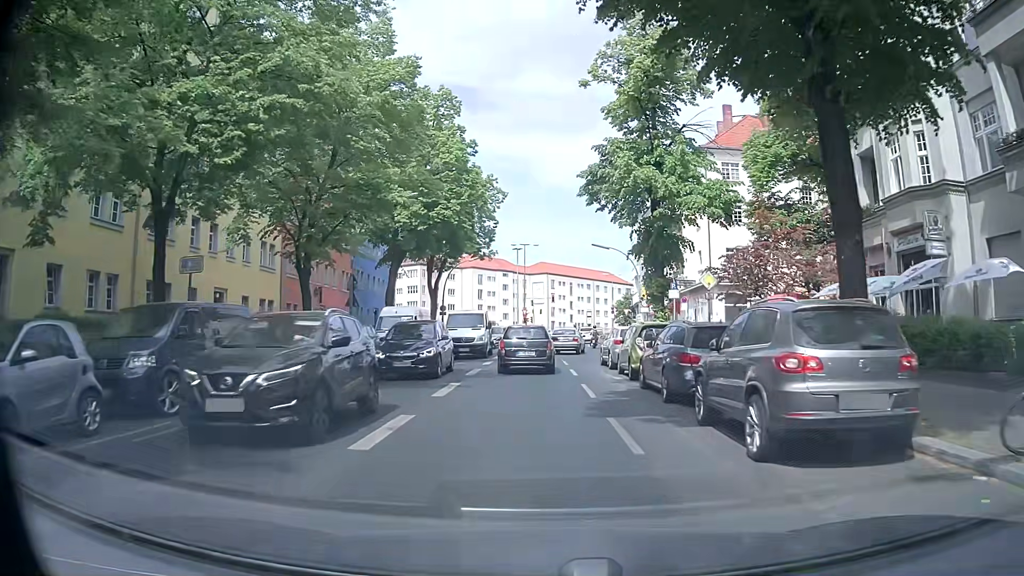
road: secondary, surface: asphalt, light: Day
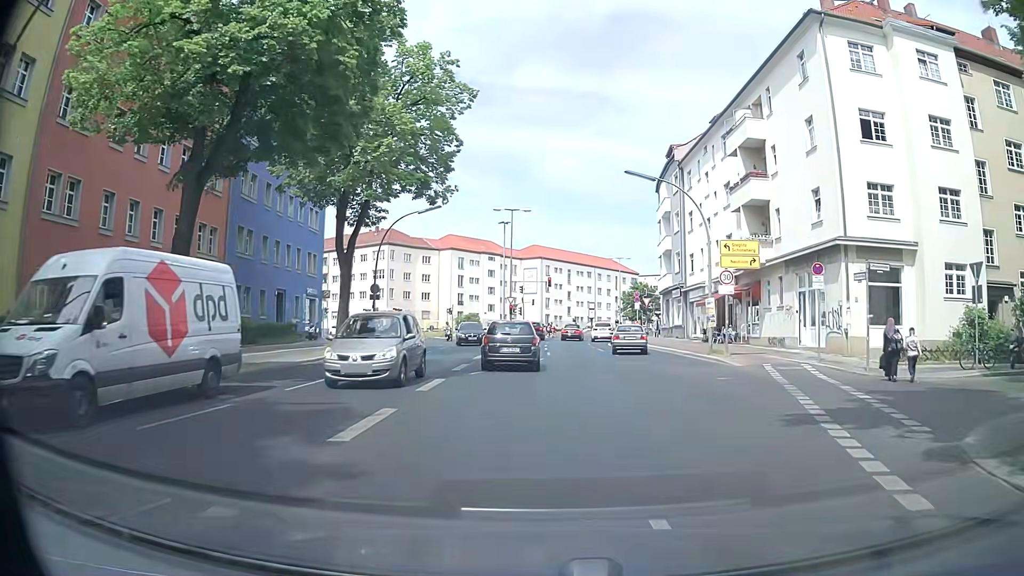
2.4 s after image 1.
(0.0, +23.9) m; +1°
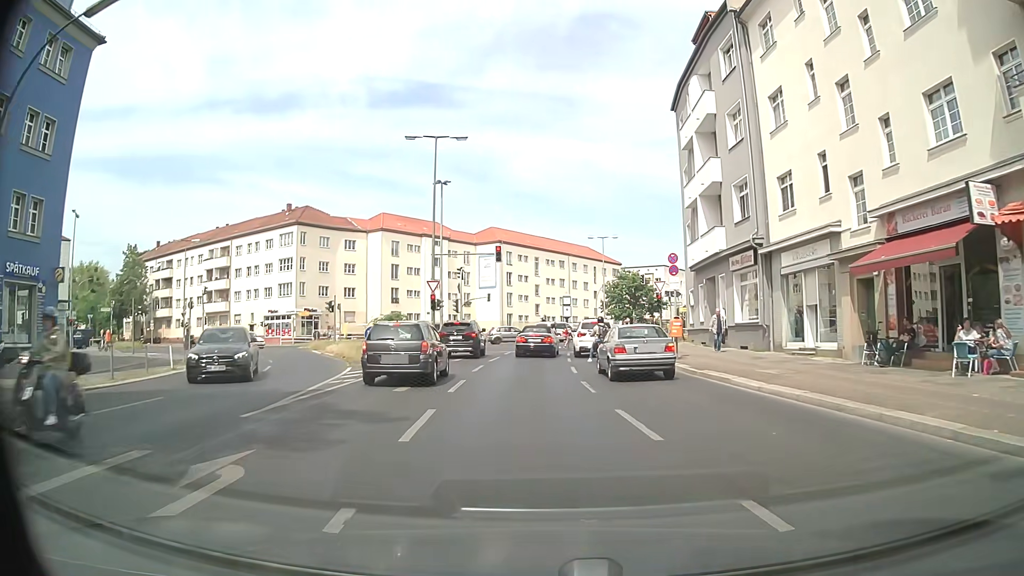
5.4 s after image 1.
(+1.3, +27.9) m; +2°
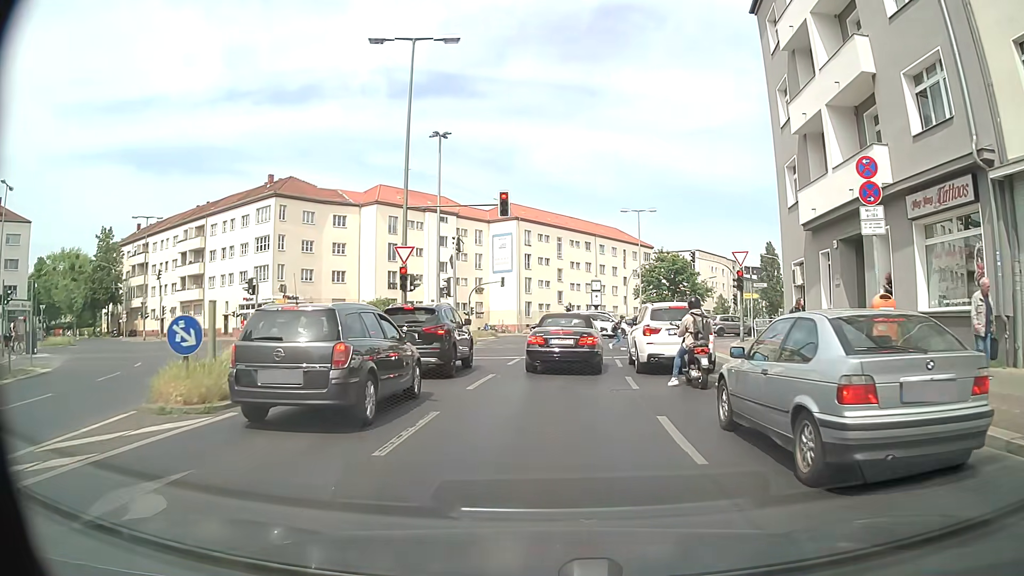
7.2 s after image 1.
(-0.2, +13.5) m; -2°
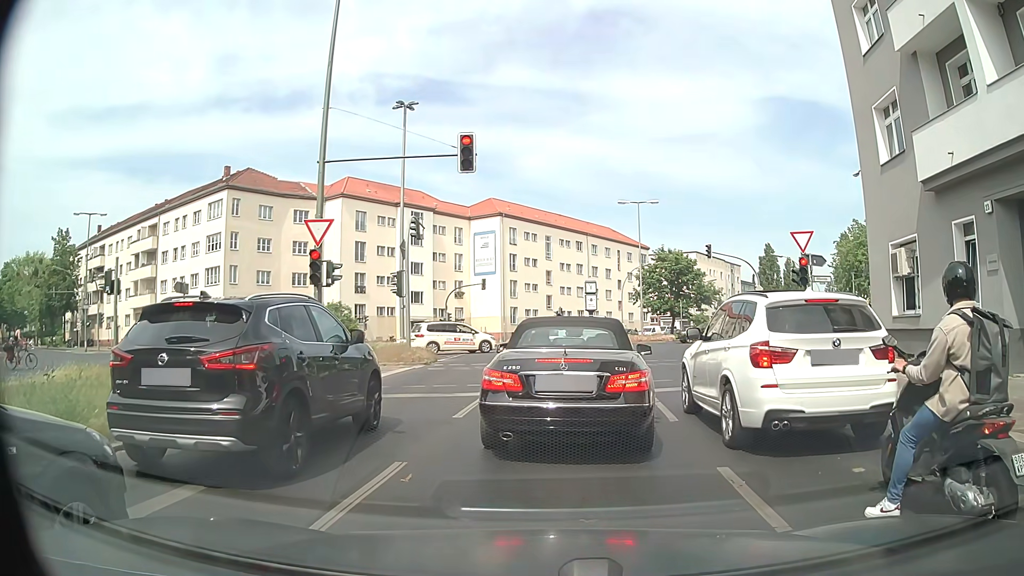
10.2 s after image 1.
(+0.1, +8.3) m; +2°
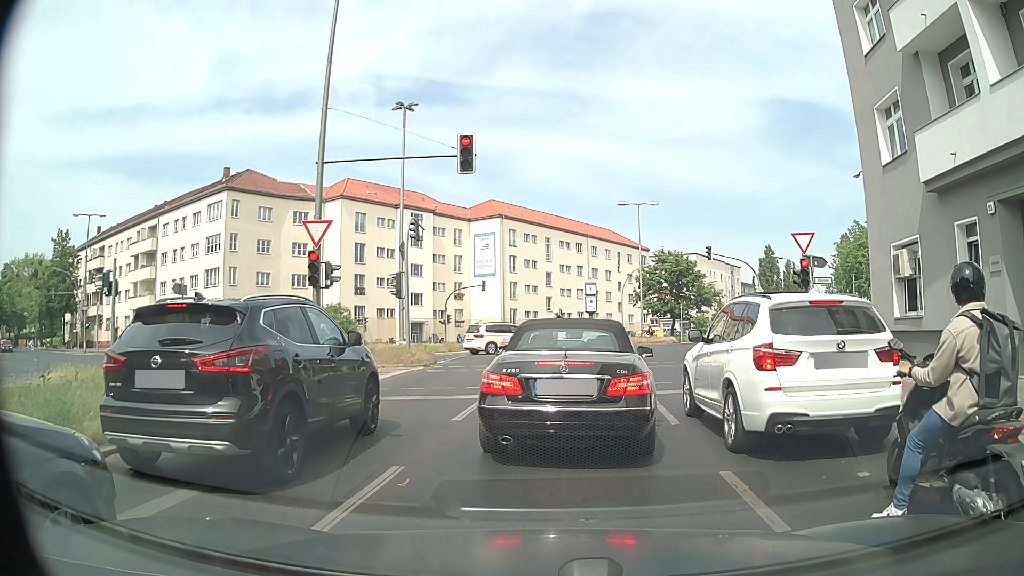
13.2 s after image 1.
(0.0, +0.2) m; 0°
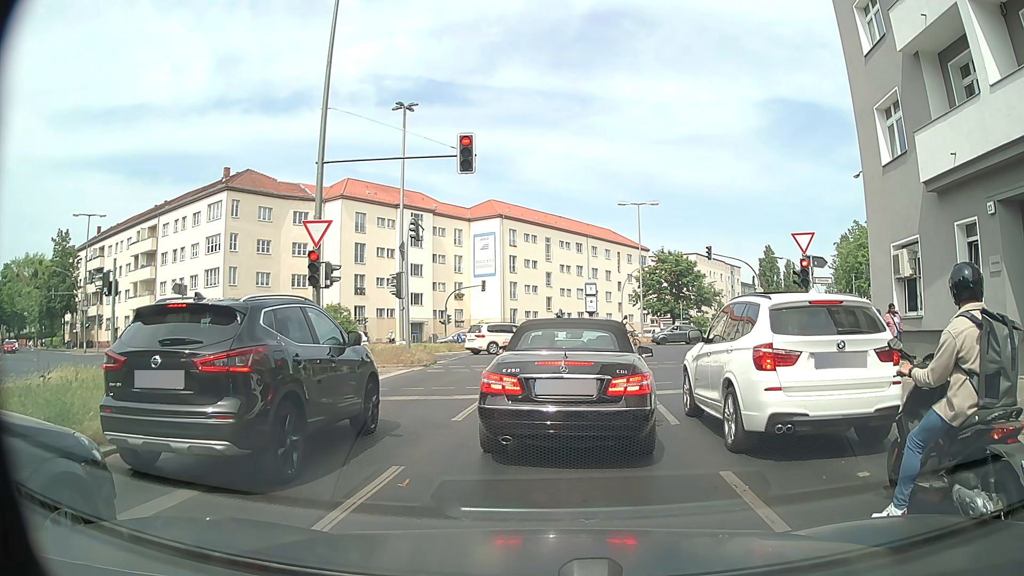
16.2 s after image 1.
(0.0, 0.0) m; 0°
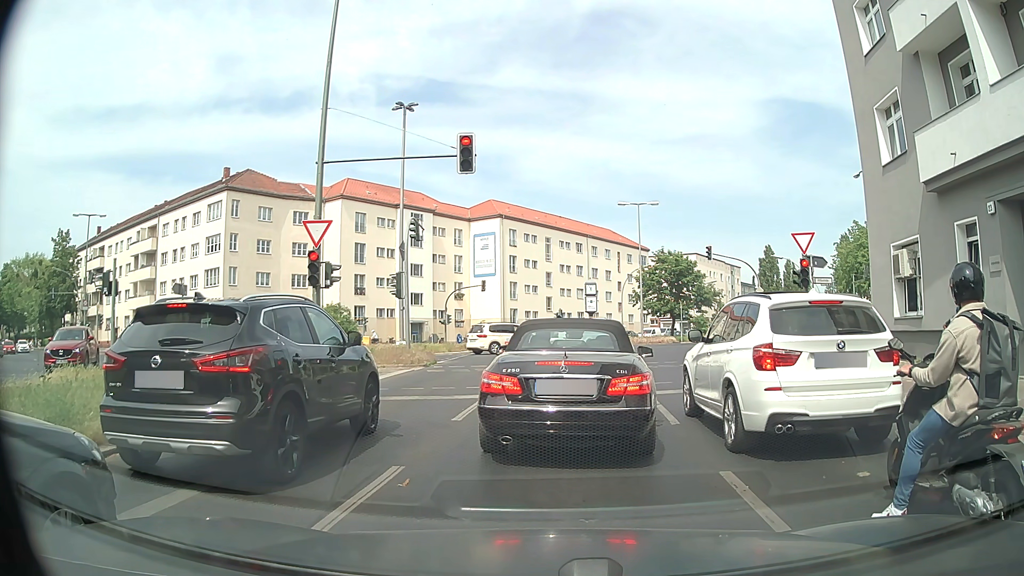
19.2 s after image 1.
(0.0, 0.0) m; 0°
(0, +10) (0, +20) (+2, +30) (+4, +40) (+8, +49) (+12, +58) (+16, +67) (+21, +76) (+25, +85) (+30, +94) m
